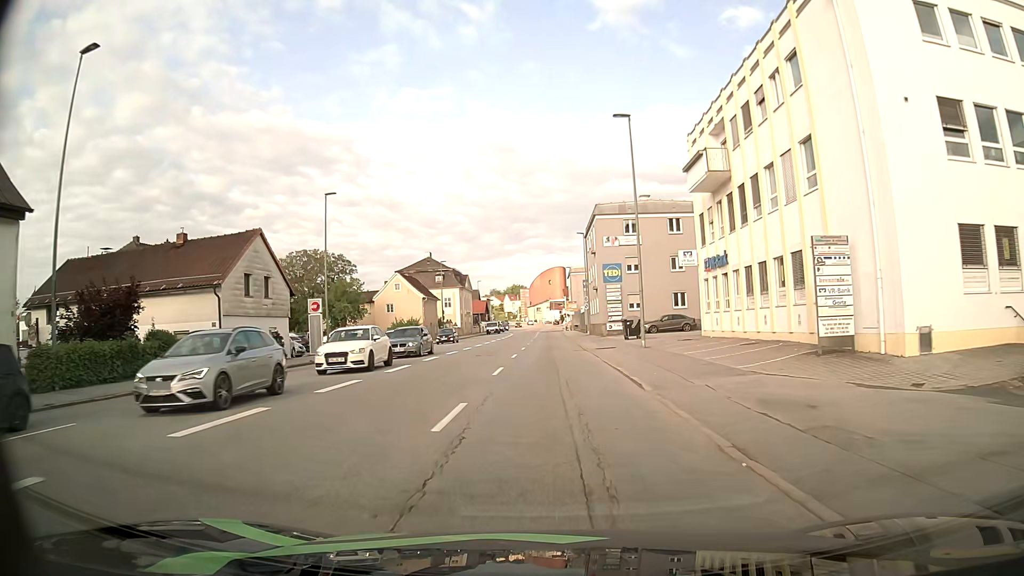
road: tertiary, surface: asphalt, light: Day
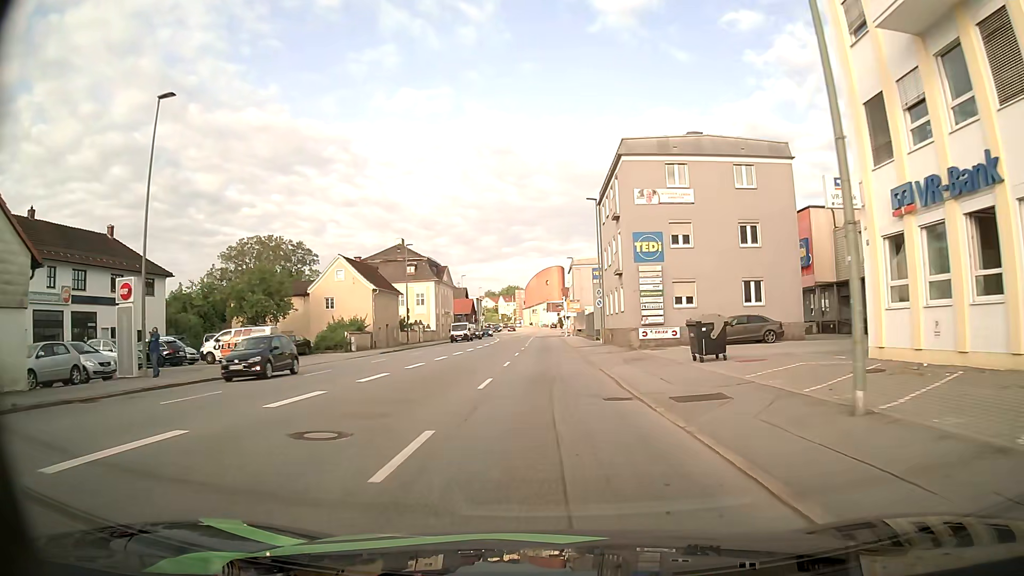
(-0.1, +20.7) m; 0°
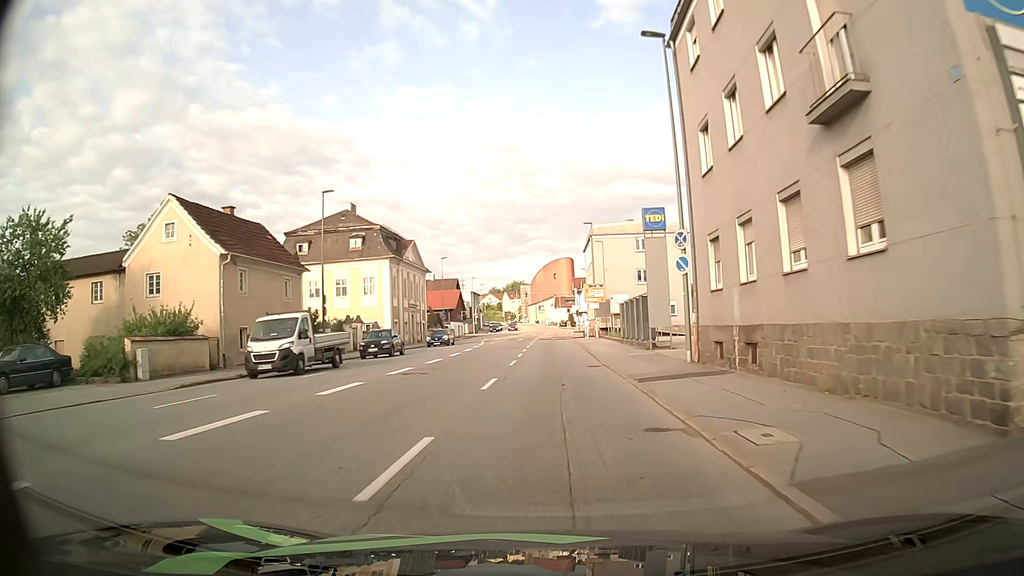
(0.0, +27.9) m; -1°
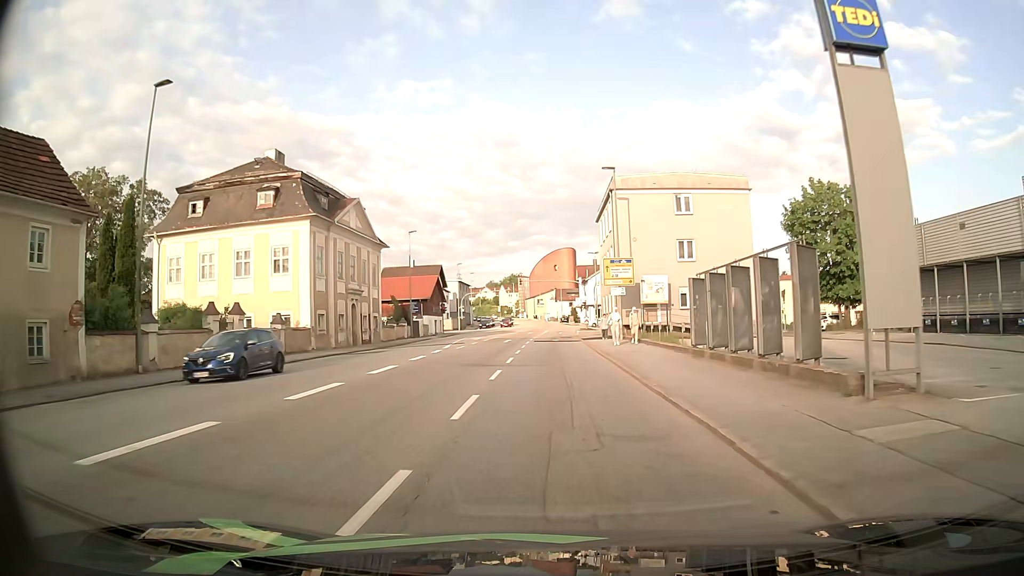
(0.0, +20.1) m; 0°
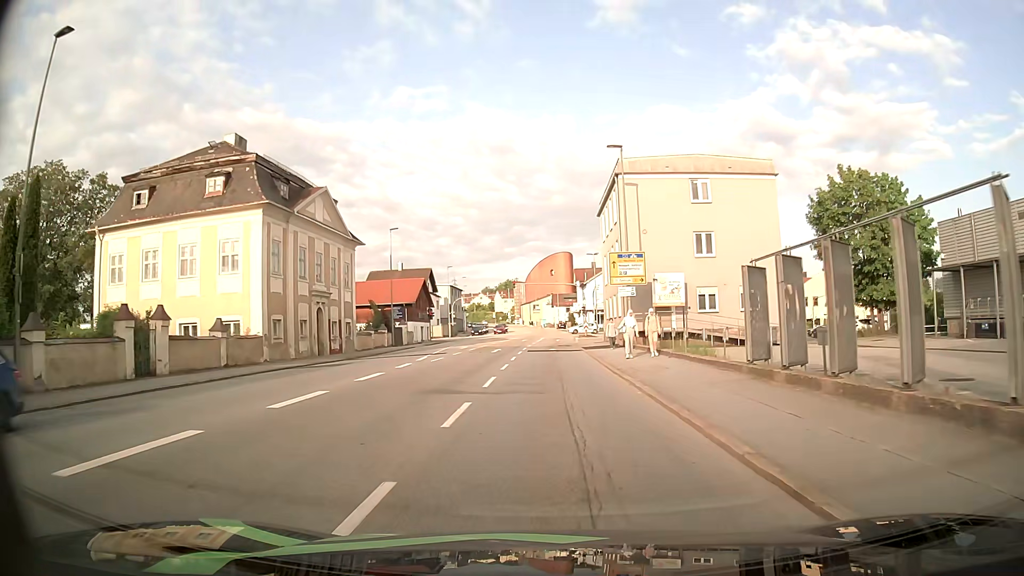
(0.0, +6.3) m; 0°
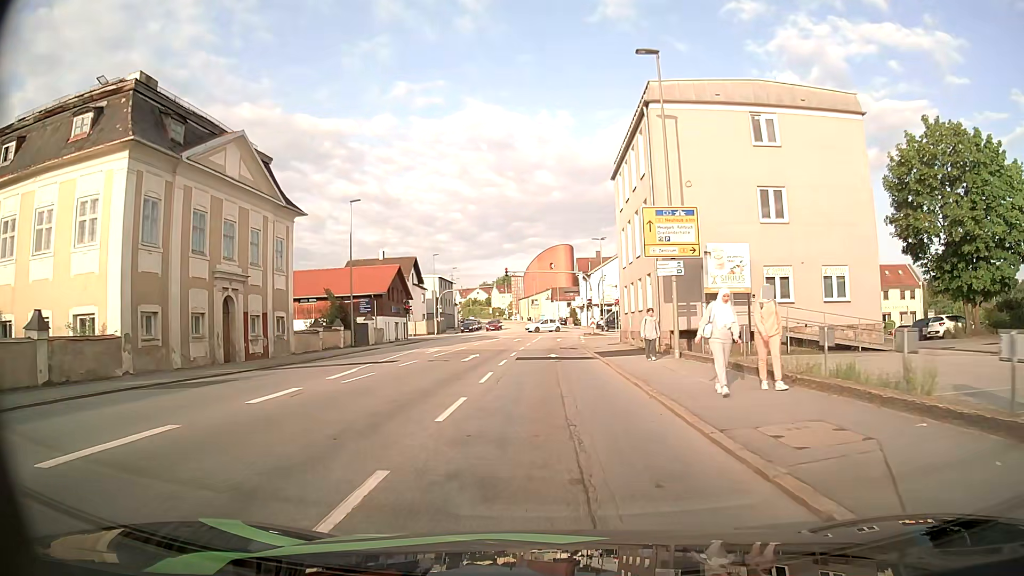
(0.0, +11.9) m; 0°
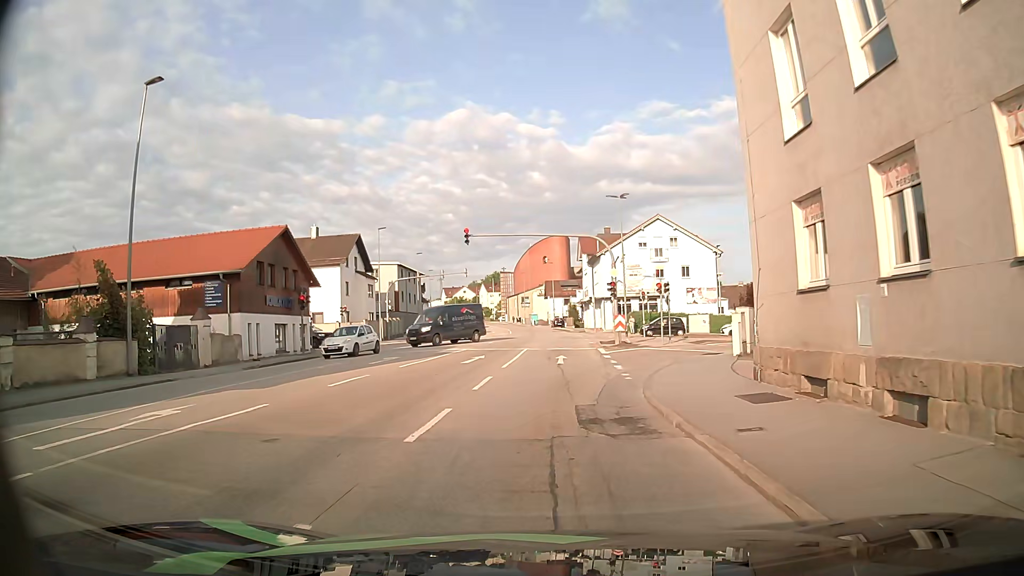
(0.0, +25.8) m; 0°
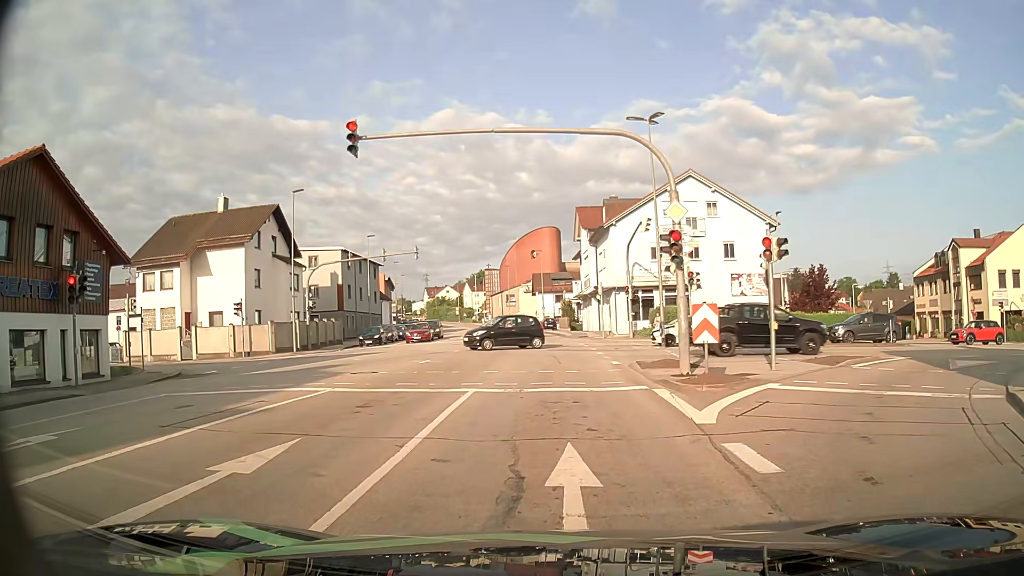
(+0.3, +19.1) m; +1°
(0, +10) (0, +20) (0, +30) (0, +40) (-1, +50) (-1, +60) (-2, +70) (-4, +80) (-5, +90) (-7, +100) m
